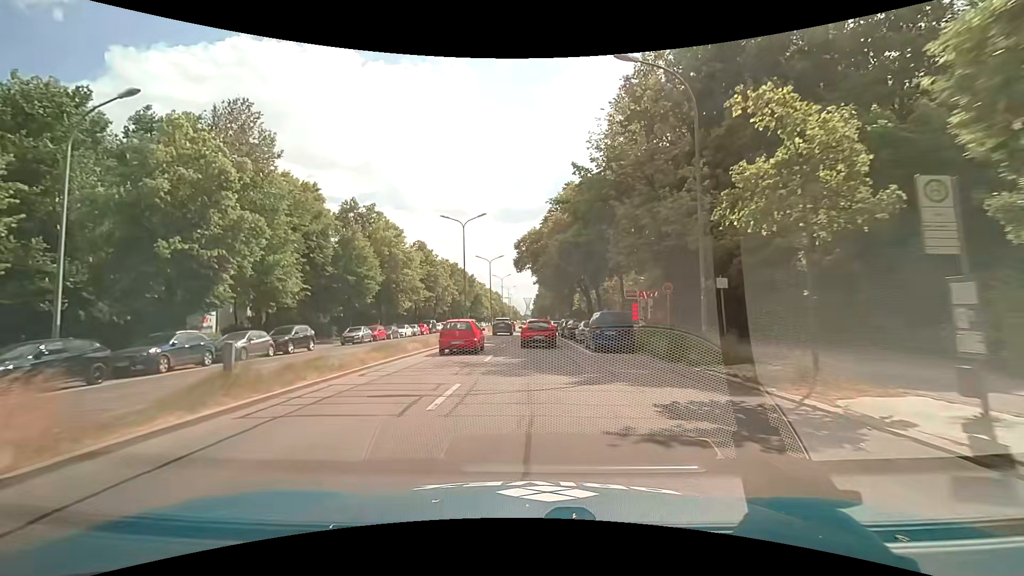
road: primary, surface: asphalt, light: Day
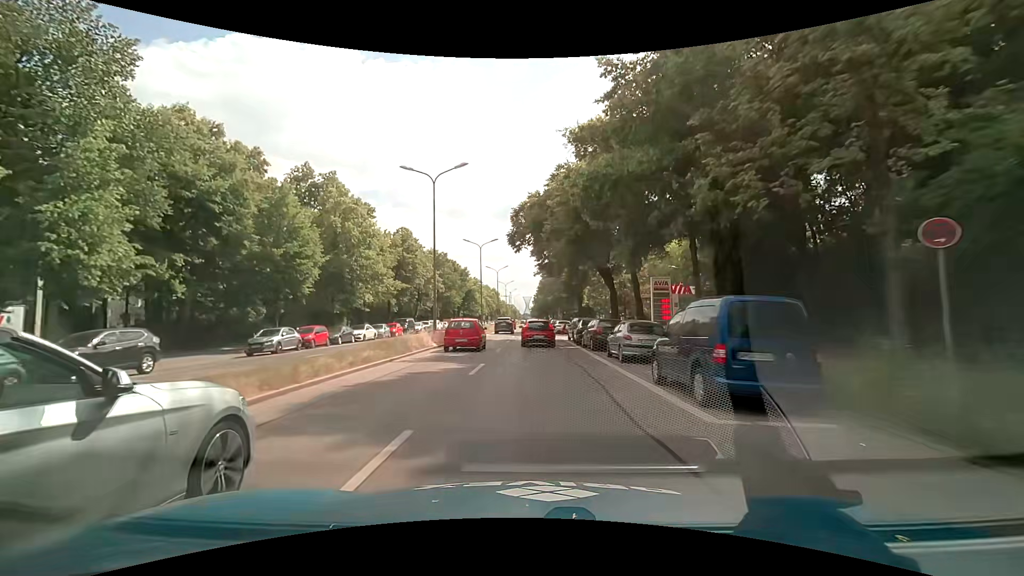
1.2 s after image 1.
(+0.1, +13.6) m; +1°
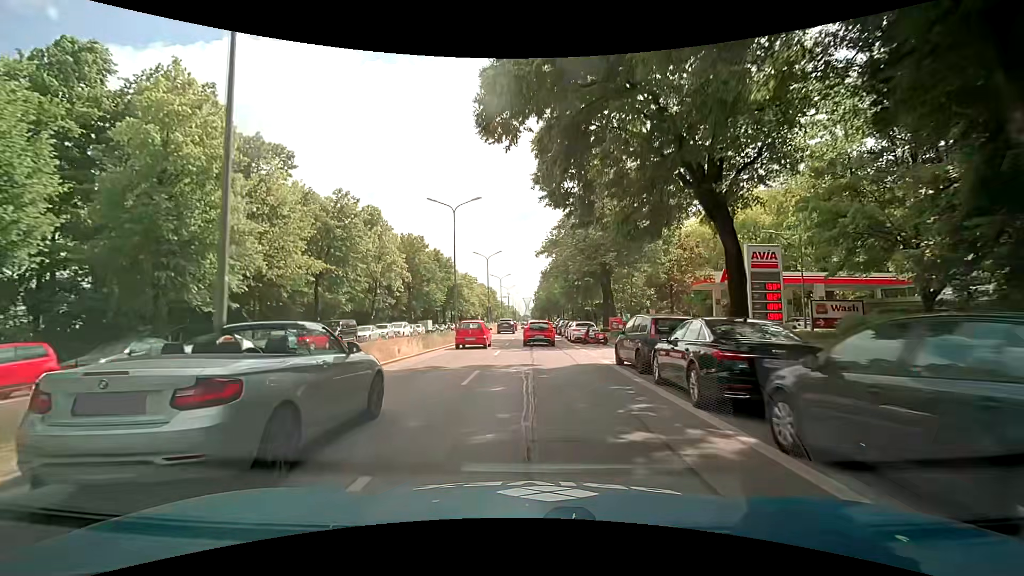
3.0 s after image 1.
(-0.3, +20.0) m; 0°
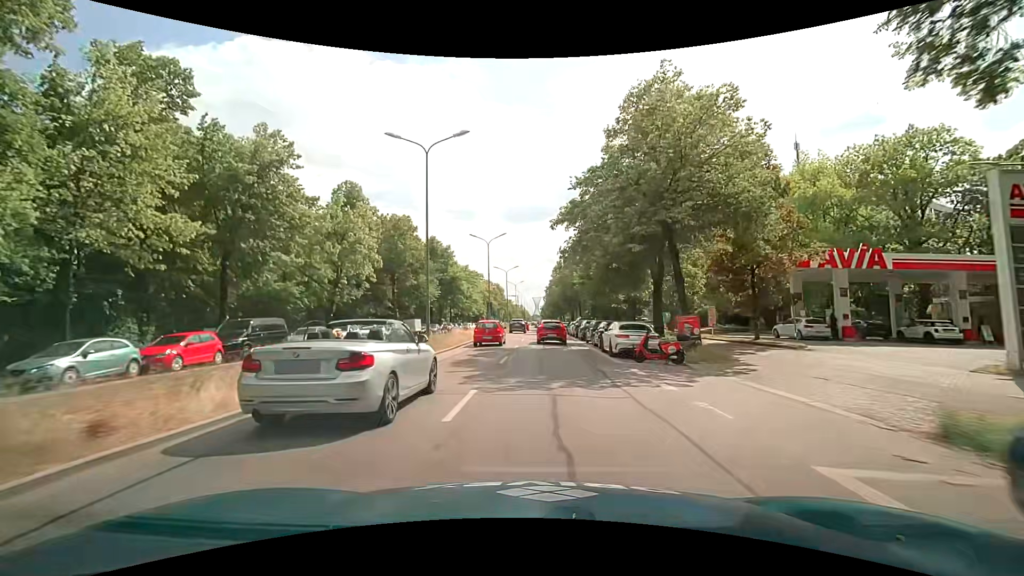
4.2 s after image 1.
(-0.3, +13.1) m; -2°
(0, +10) (0, +20) (-1, +30) (-1, +40) (-1, +50) (-1, +60) (-1, +70) (-1, +80) (-1, +90) (-1, +100) m
